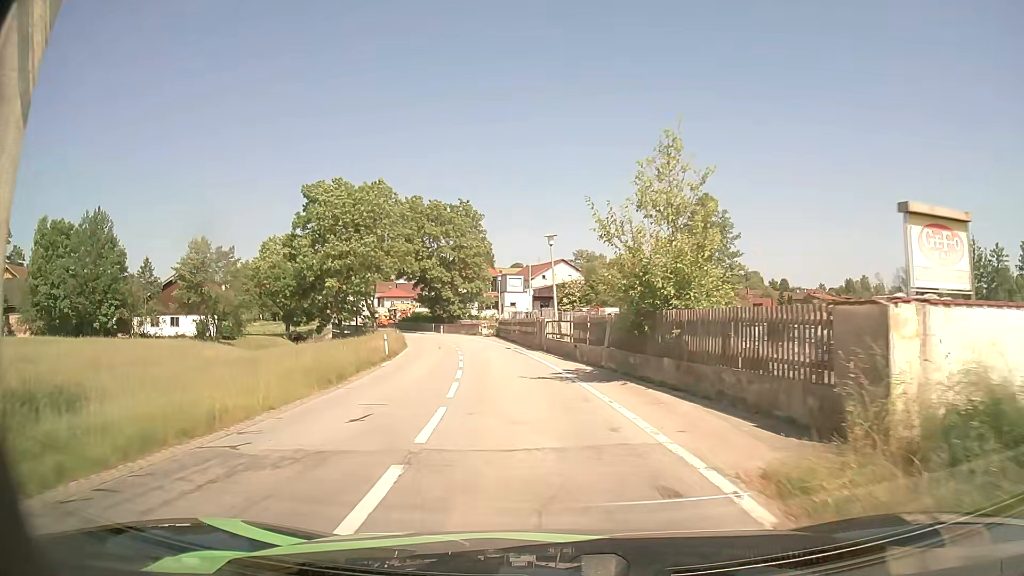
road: tertiary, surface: asphalt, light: Day
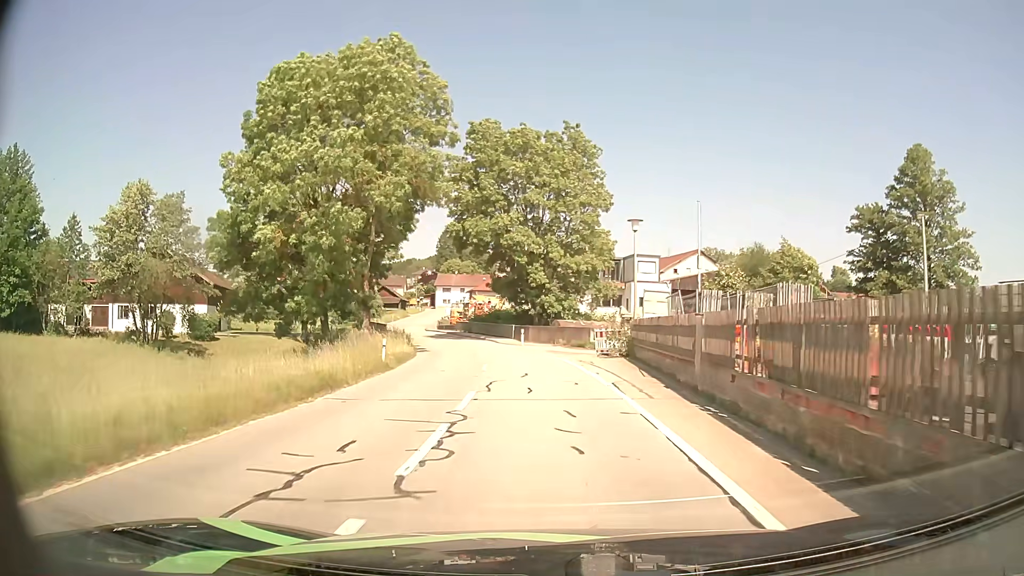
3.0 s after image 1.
(-2.8, +33.5) m; -10°
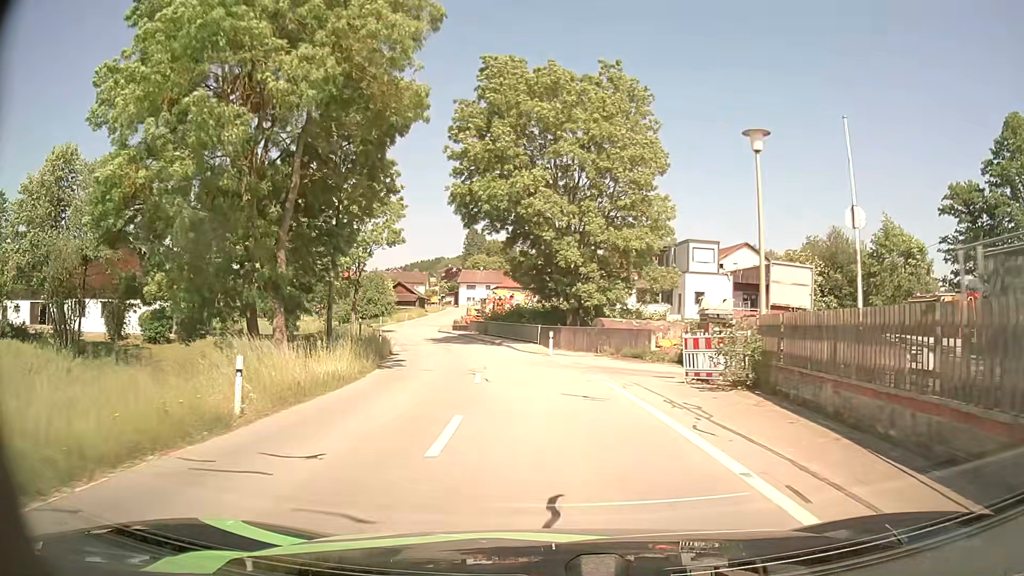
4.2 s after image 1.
(-0.4, +13.0) m; -3°
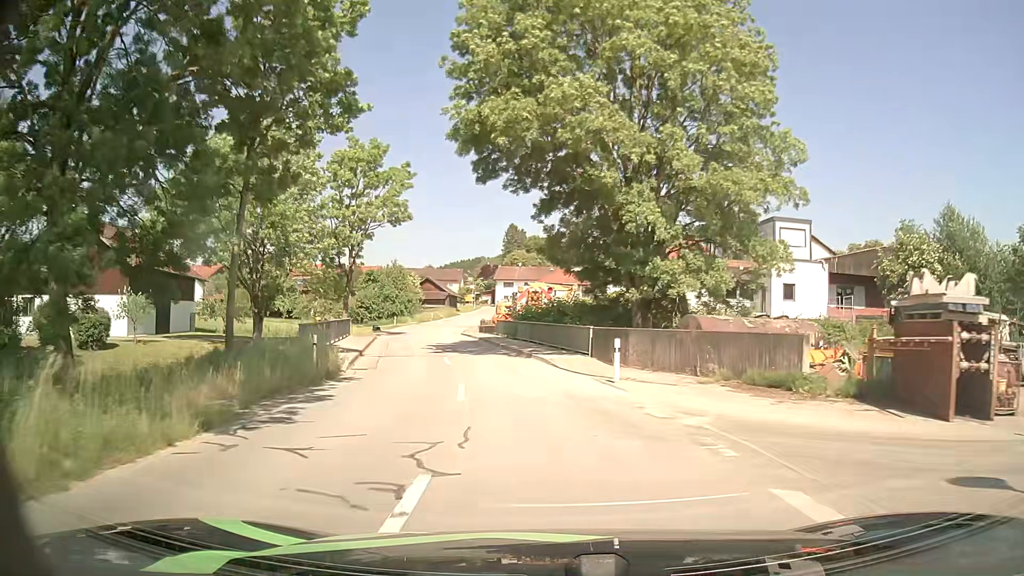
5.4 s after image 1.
(-0.3, +12.9) m; -3°
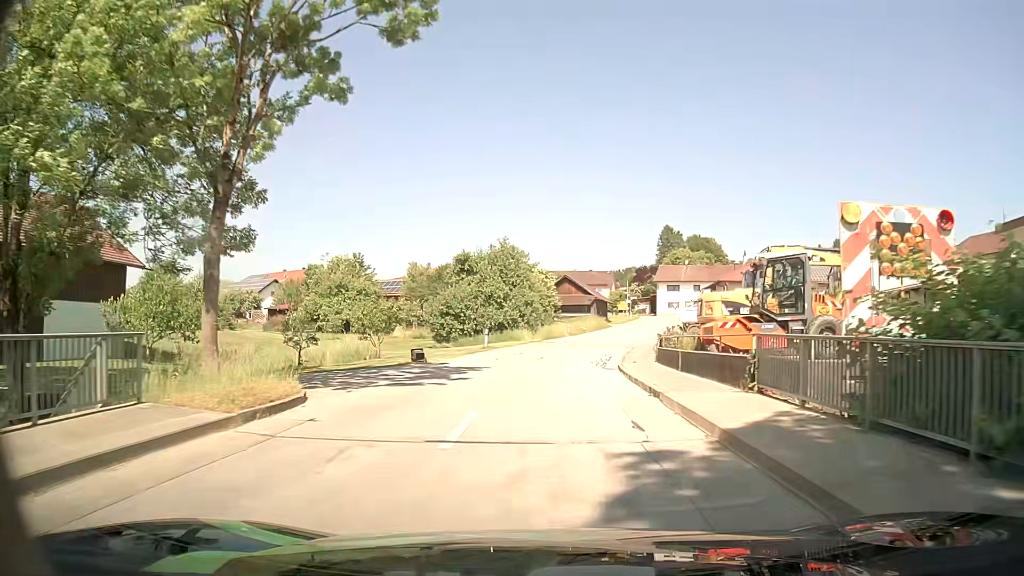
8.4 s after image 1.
(-4.0, +31.7) m; -13°
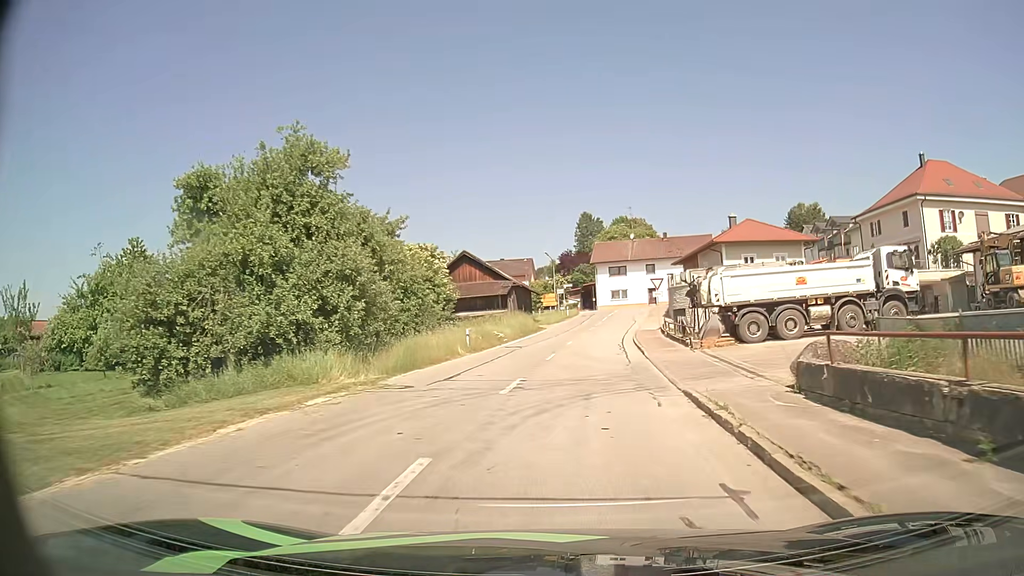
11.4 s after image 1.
(+1.5, +30.7) m; +7°
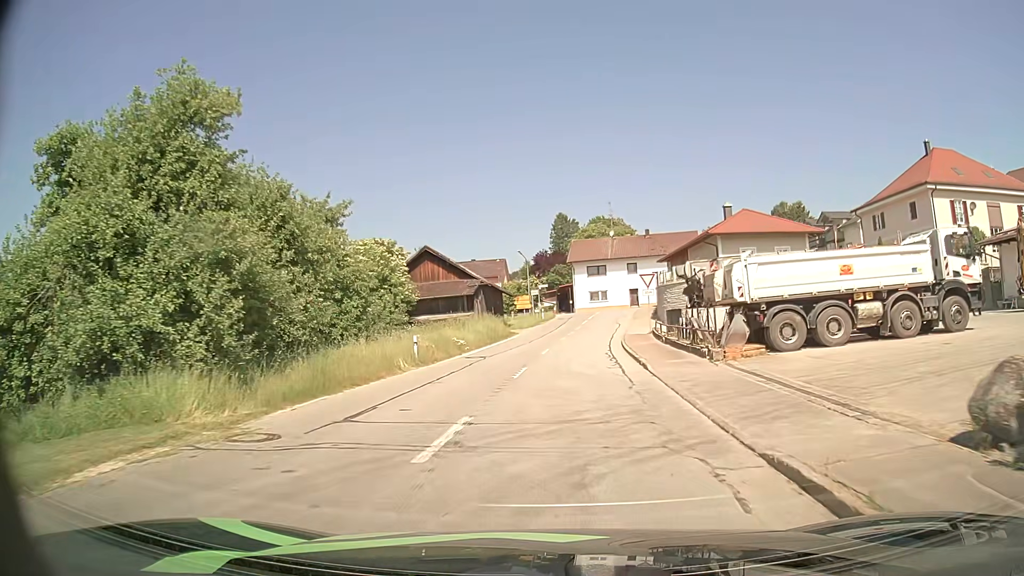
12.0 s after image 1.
(+0.1, +5.9) m; +2°
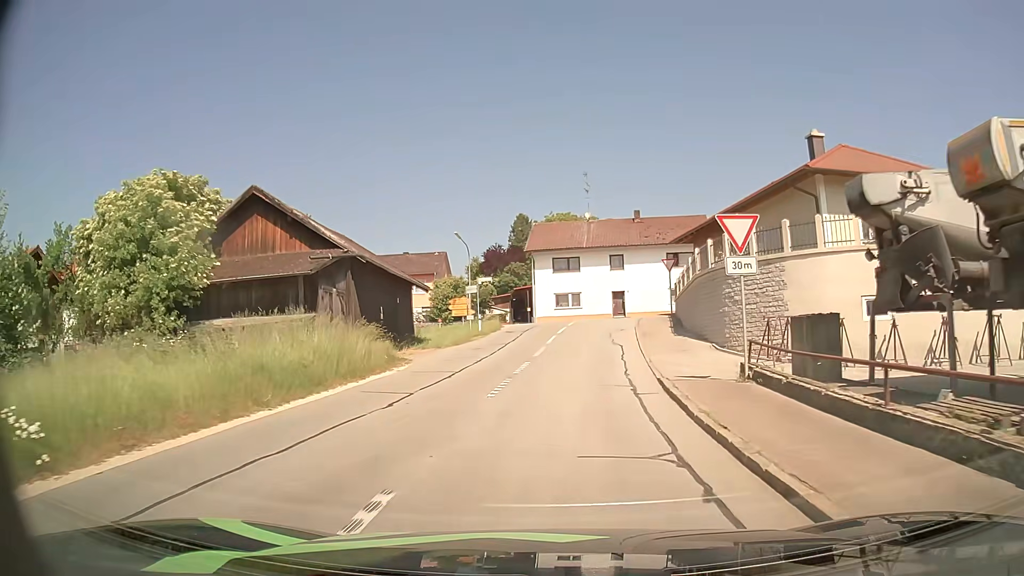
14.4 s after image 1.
(+0.7, +22.3) m; +3°
